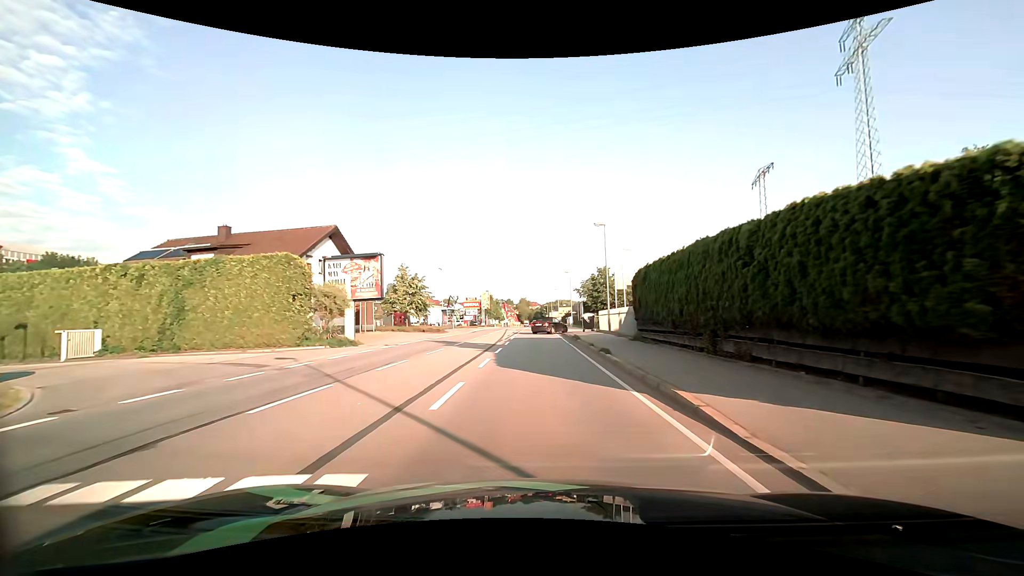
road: primary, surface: asphalt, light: Day
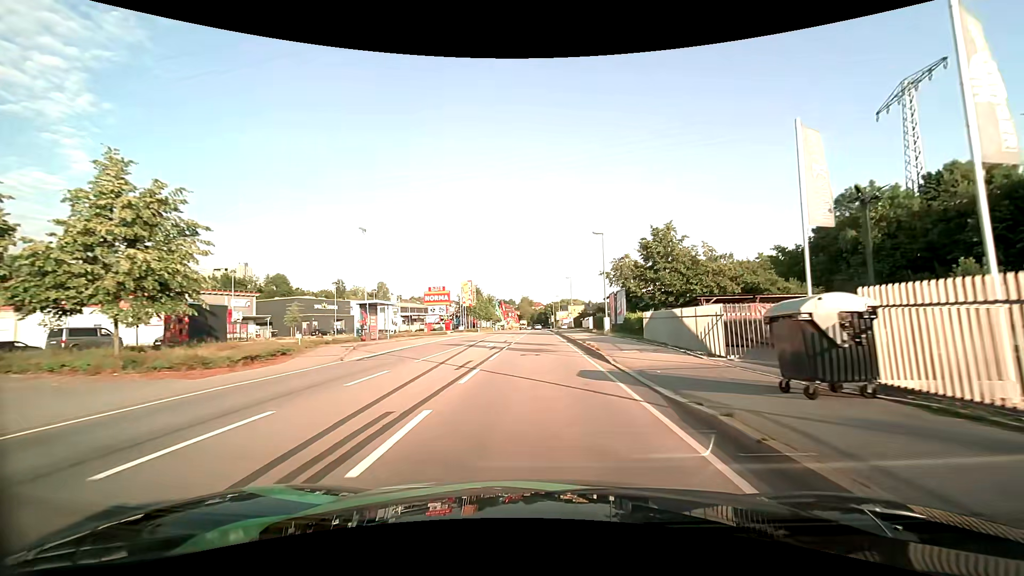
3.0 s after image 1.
(-0.3, +33.3) m; -1°
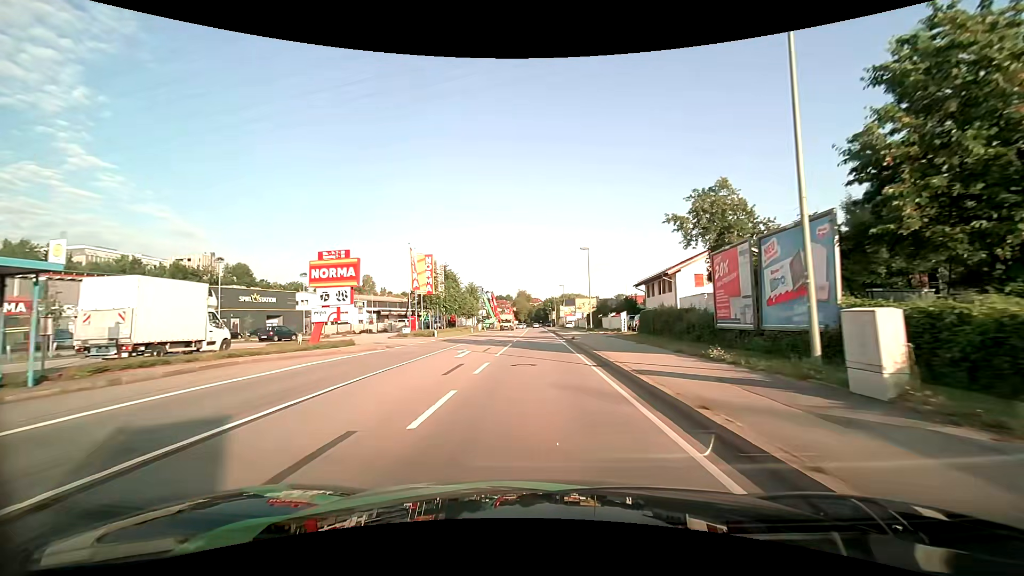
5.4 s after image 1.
(+0.1, +28.4) m; 0°
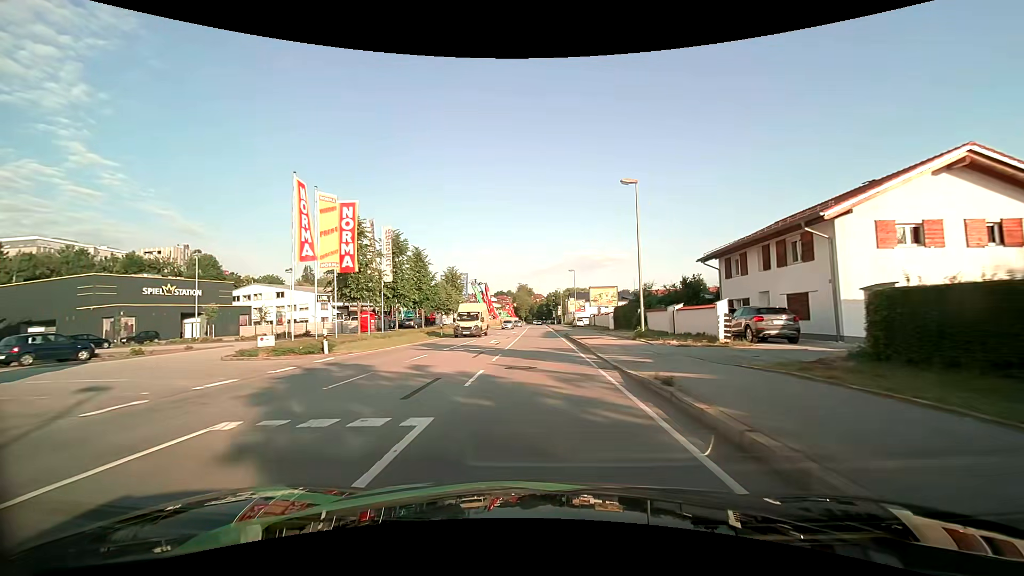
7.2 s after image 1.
(-0.2, +21.9) m; -1°
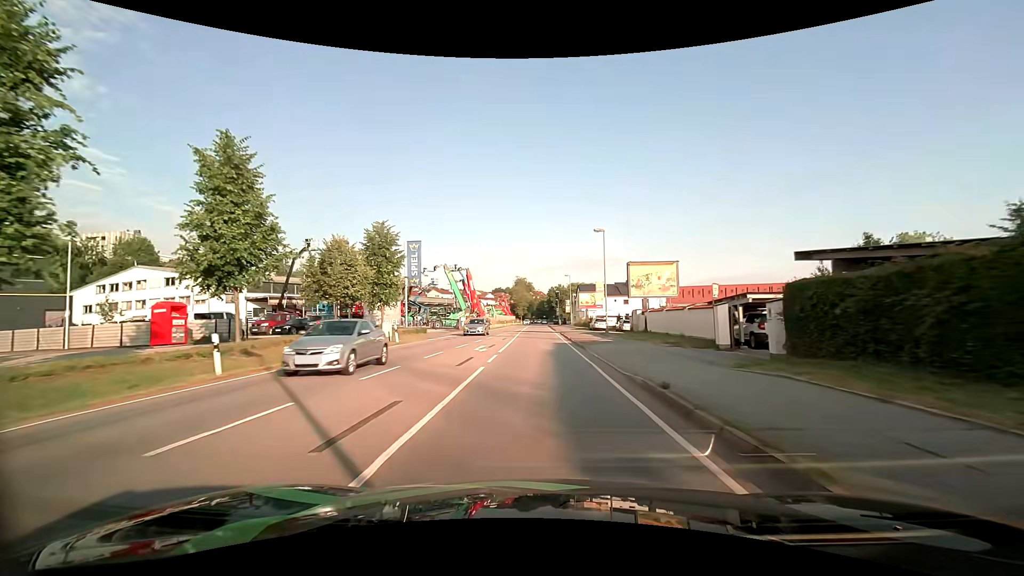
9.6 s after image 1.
(+0.2, +30.4) m; 0°
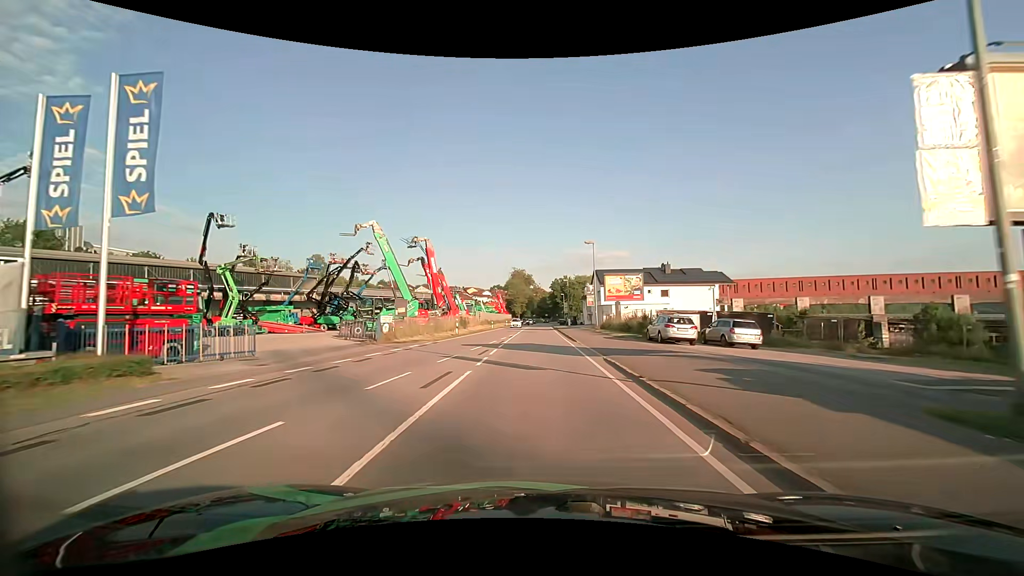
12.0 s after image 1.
(+0.1, +31.5) m; 0°
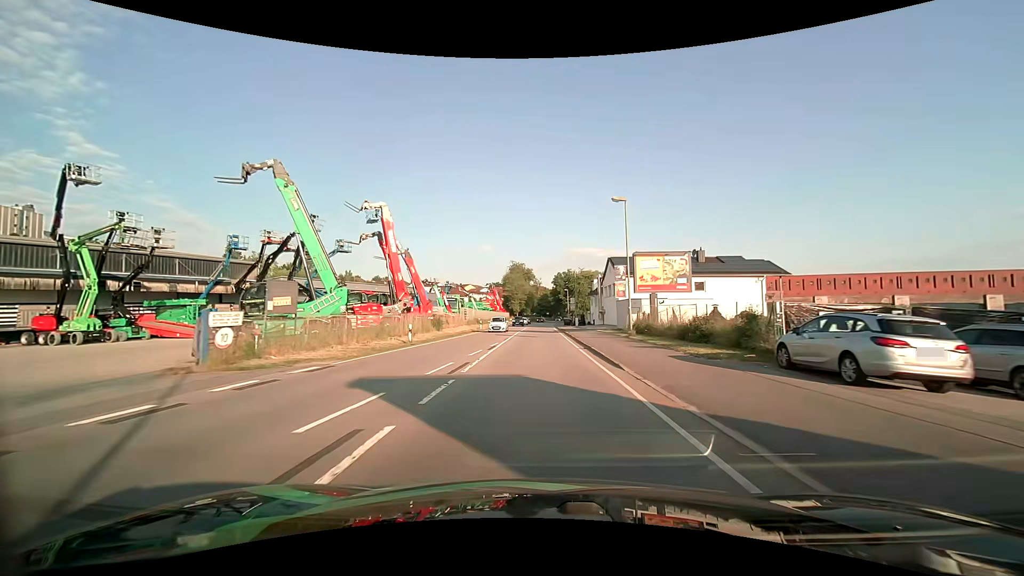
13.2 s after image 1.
(-0.1, +15.7) m; 0°
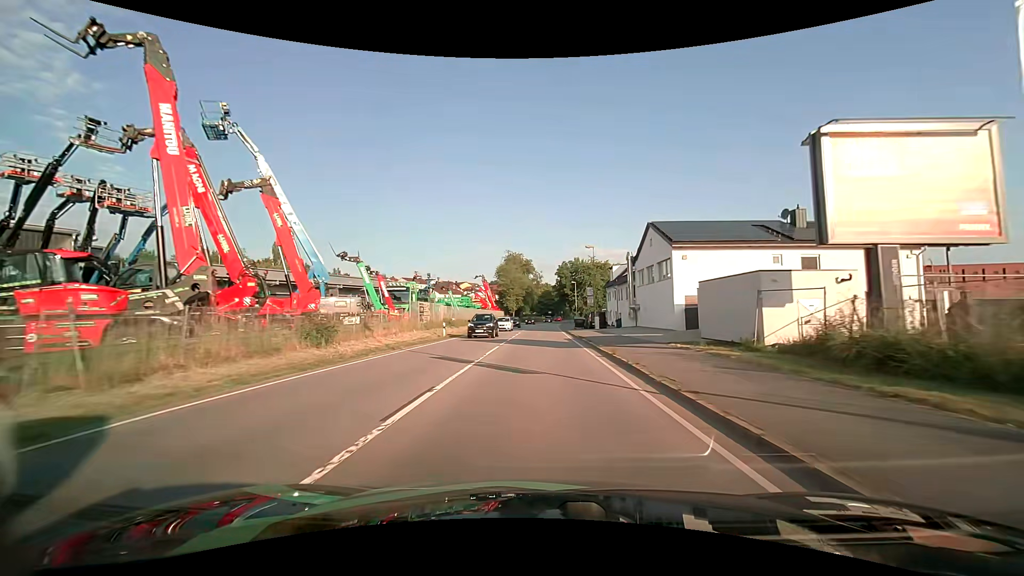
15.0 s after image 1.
(0.0, +23.6) m; 0°
(0, +10) (0, +20) (0, +30) (0, +40) (0, +50) (0, +60) (+1, +70) (+1, +80) (+1, +90) (+2, +100) m
